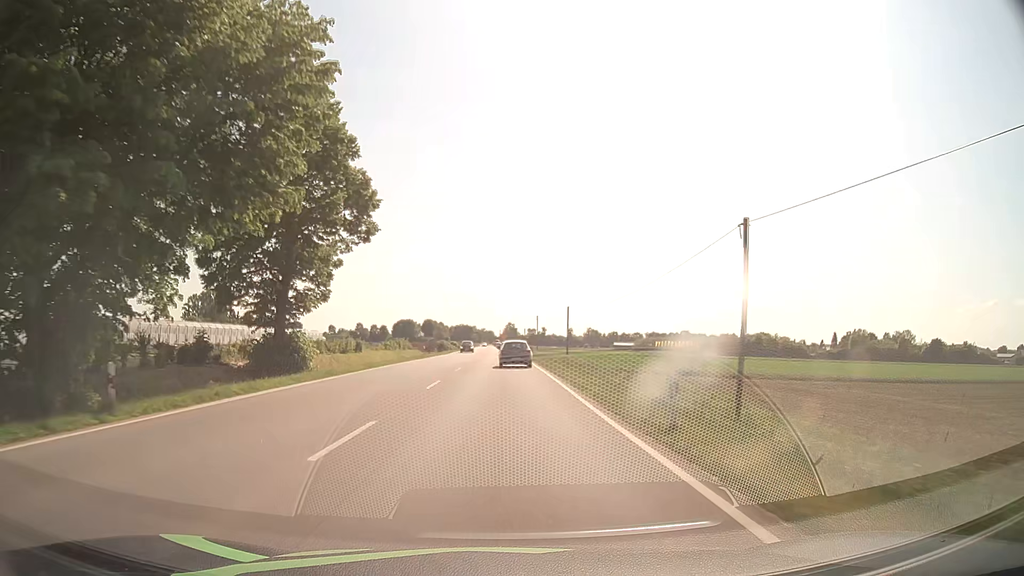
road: primary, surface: asphalt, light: Day
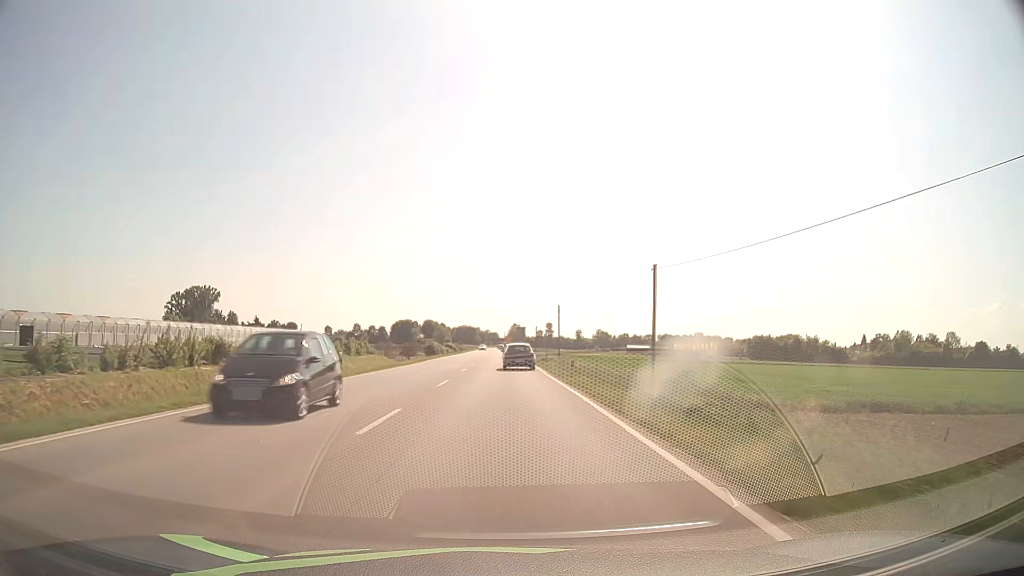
(-0.1, +33.6) m; 0°
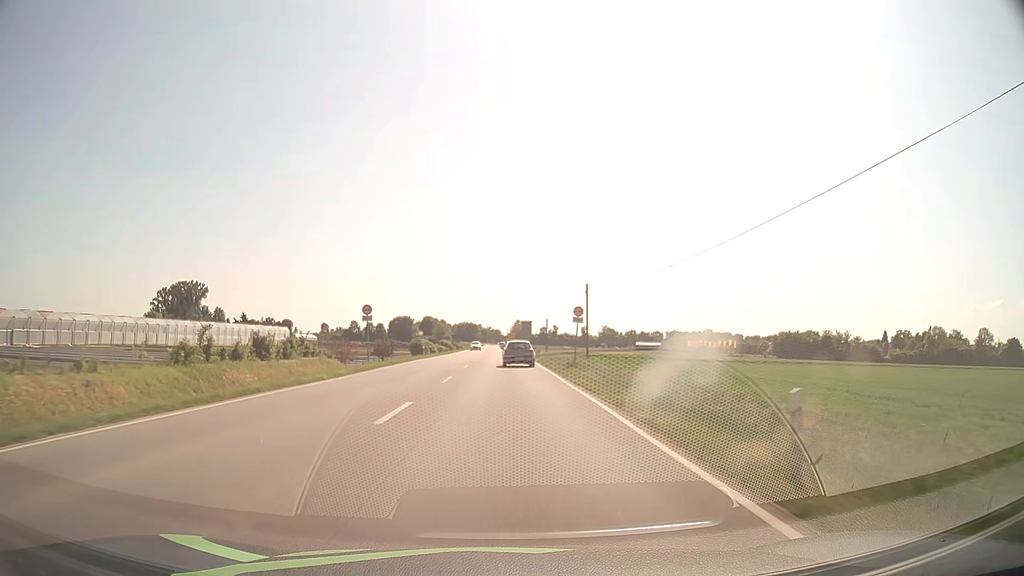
(0.0, +22.6) m; 0°
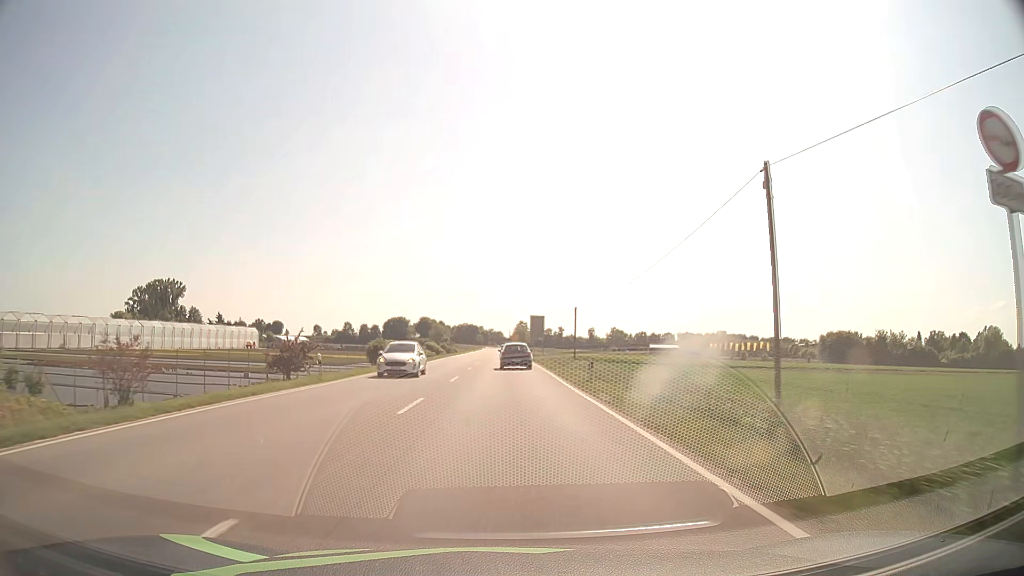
(-0.1, +34.3) m; 0°
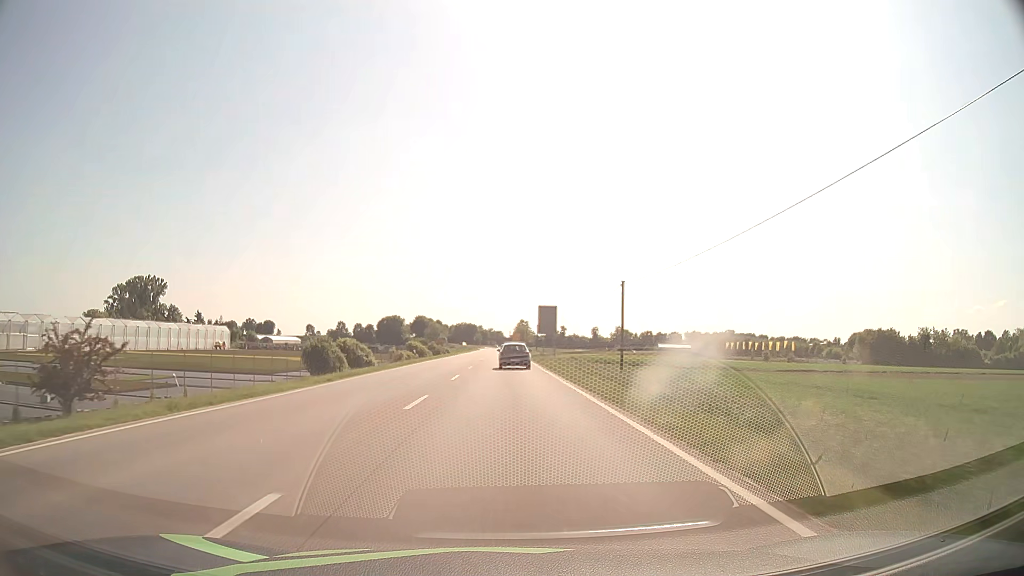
(0.0, +23.1) m; 0°
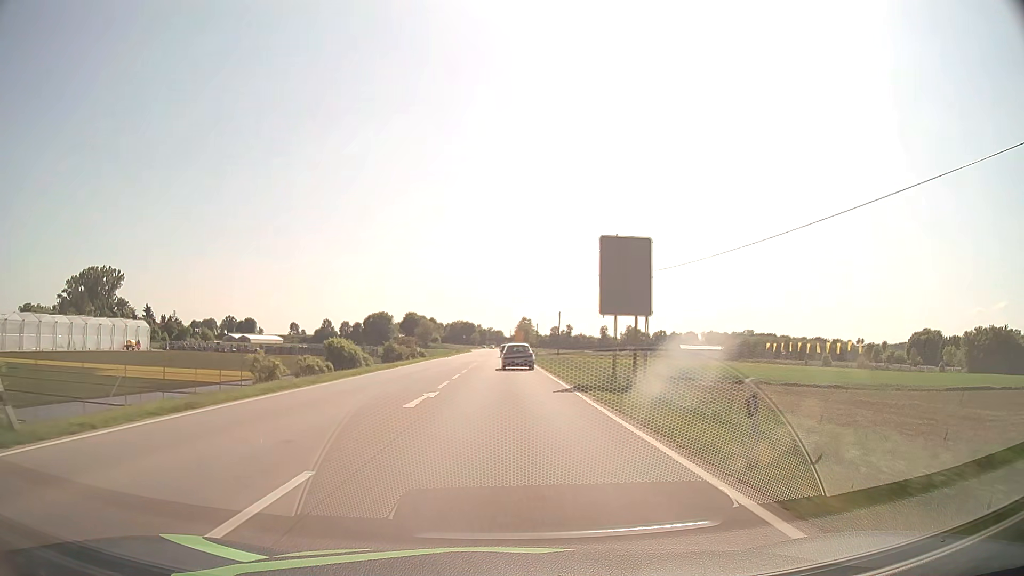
(0.0, +46.7) m; 0°
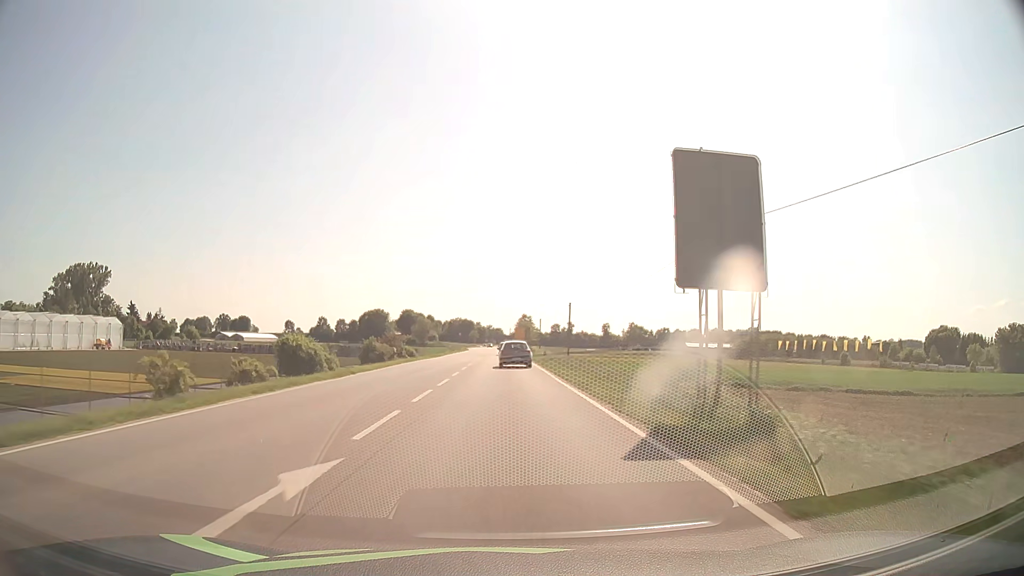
(0.0, +11.7) m; 0°
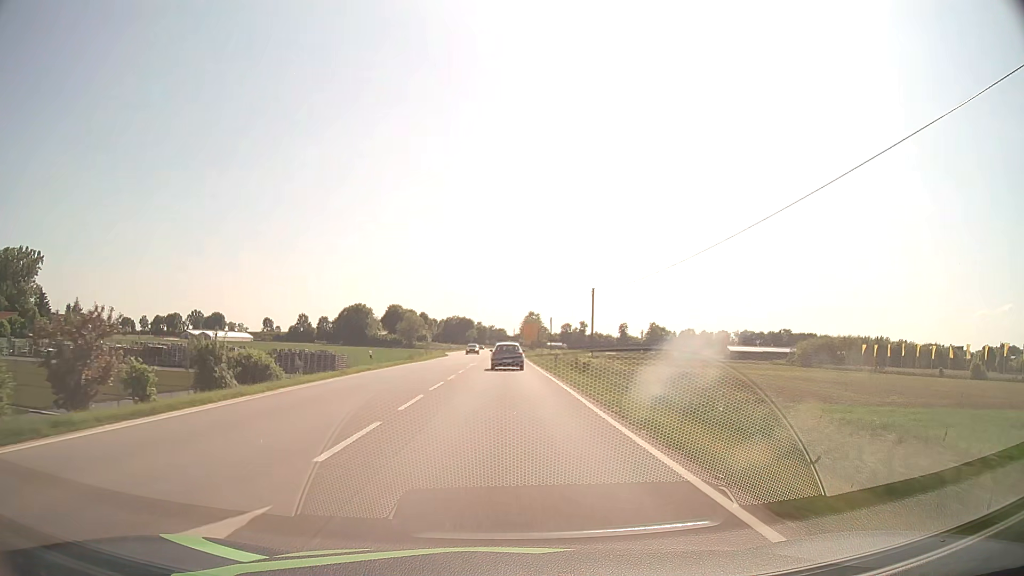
(-0.1, +57.6) m; 0°
(0, +10) (0, +20) (0, +30) (0, +40) (0, +50) (0, +60) (0, +70) (0, +80) (0, +90) (0, +100) m
